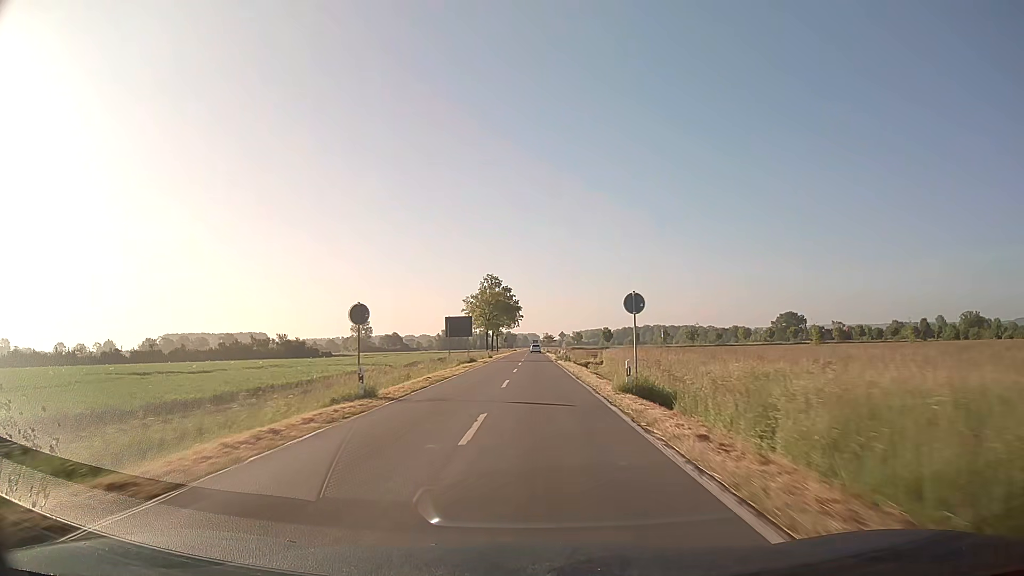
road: secondary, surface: asphalt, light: Day
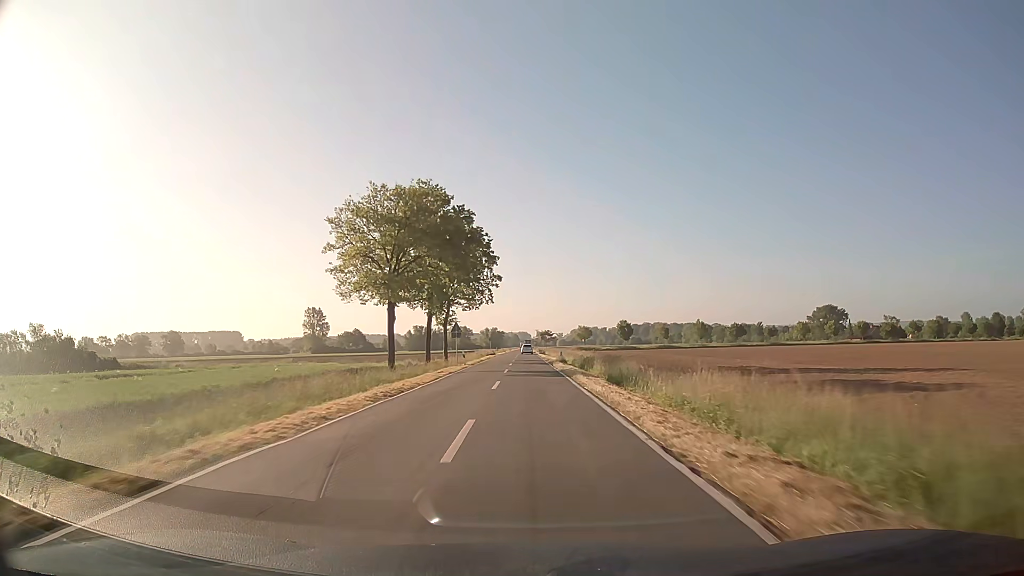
(+0.4, +74.4) m; +1°
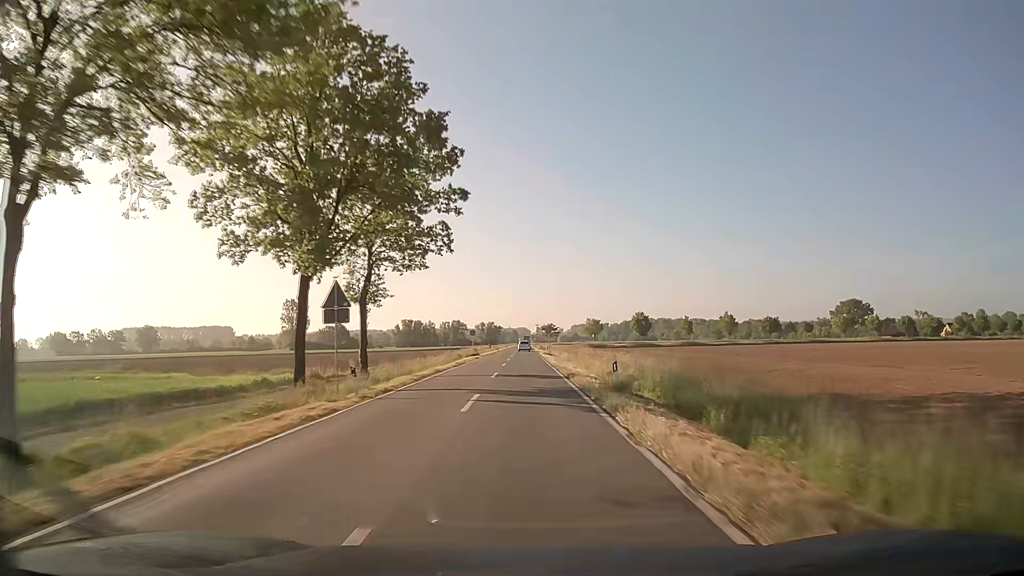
(0.0, +31.0) m; 0°
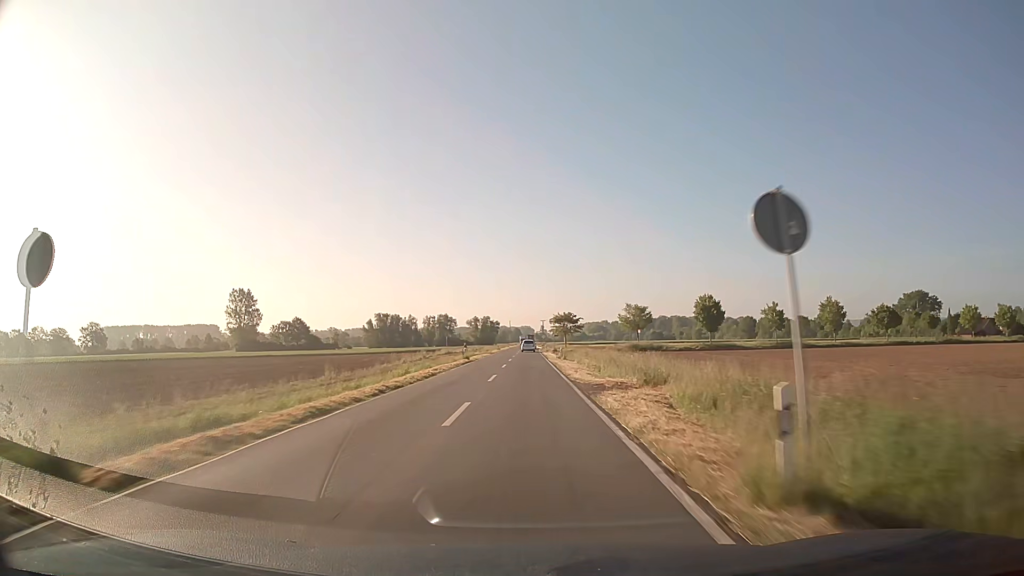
(-0.2, +62.7) m; 0°
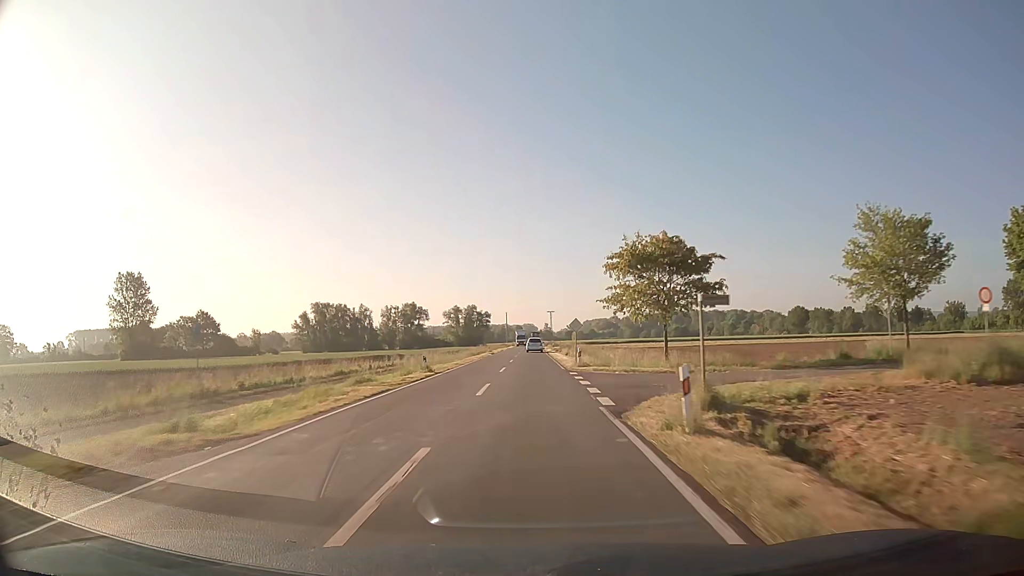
(+0.1, +78.9) m; 0°
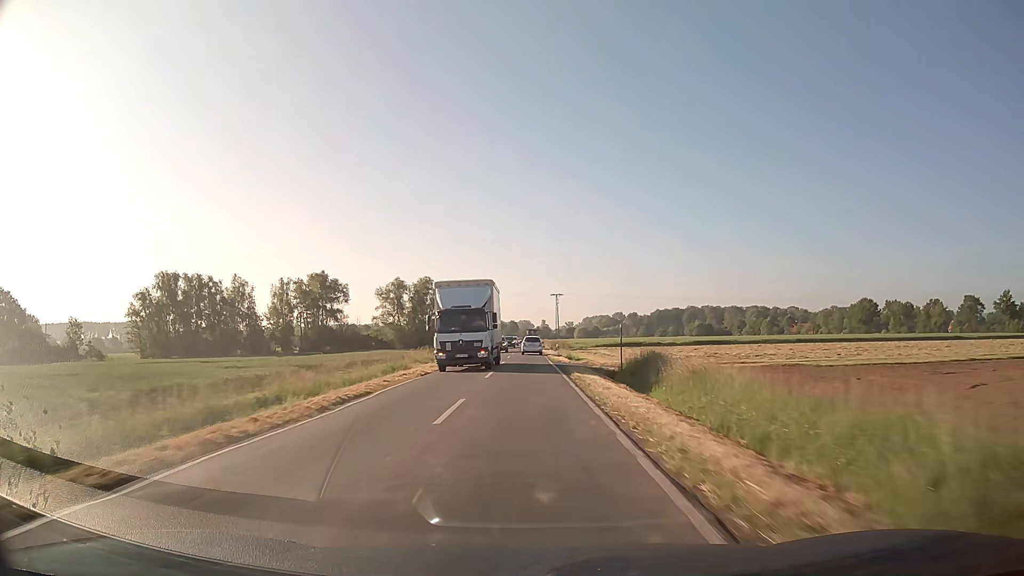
(+0.2, +78.2) m; 0°
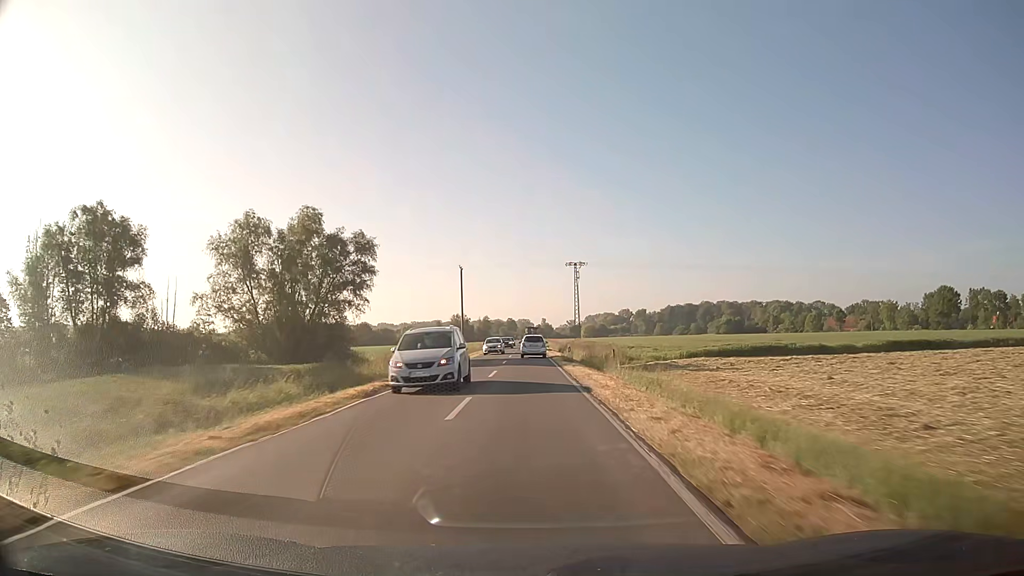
(-0.2, +60.0) m; 0°
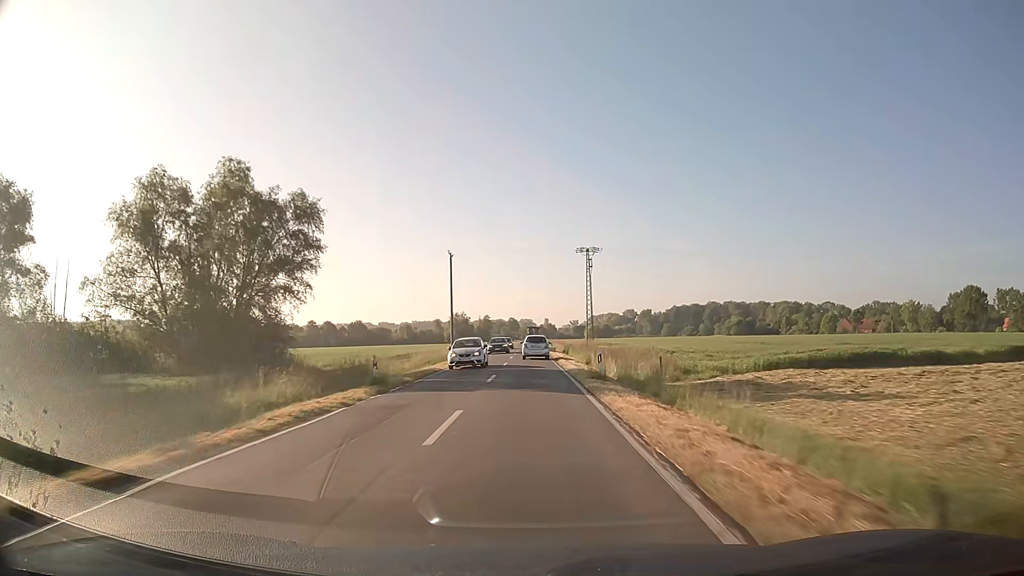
(-0.1, +14.6) m; 0°
(0, +10) (0, +20) (0, +30) (0, +40) (0, +50) (0, +60) (0, +70) (0, +80) (0, +90) (0, +100) m
